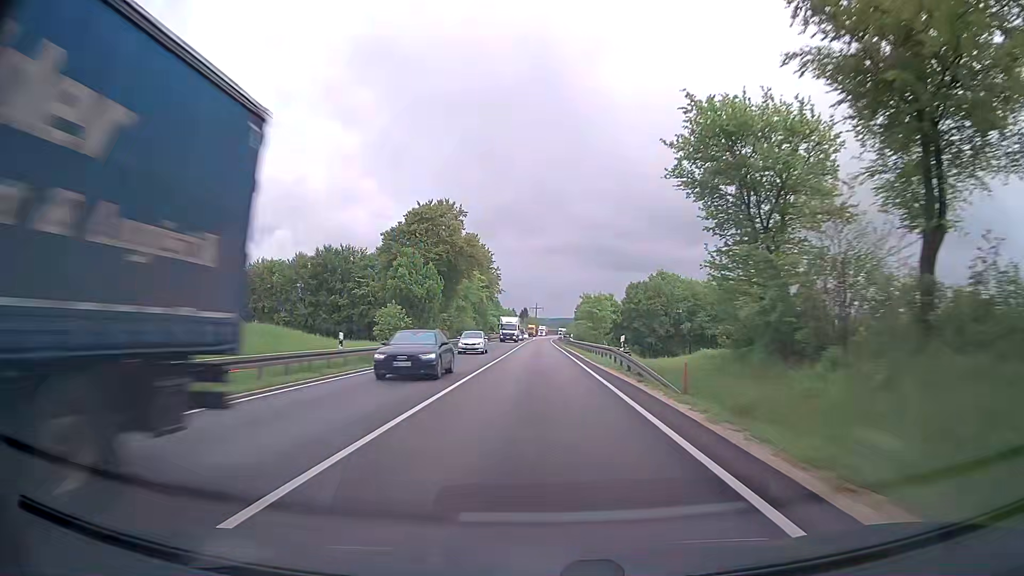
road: trunk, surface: asphalt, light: Day
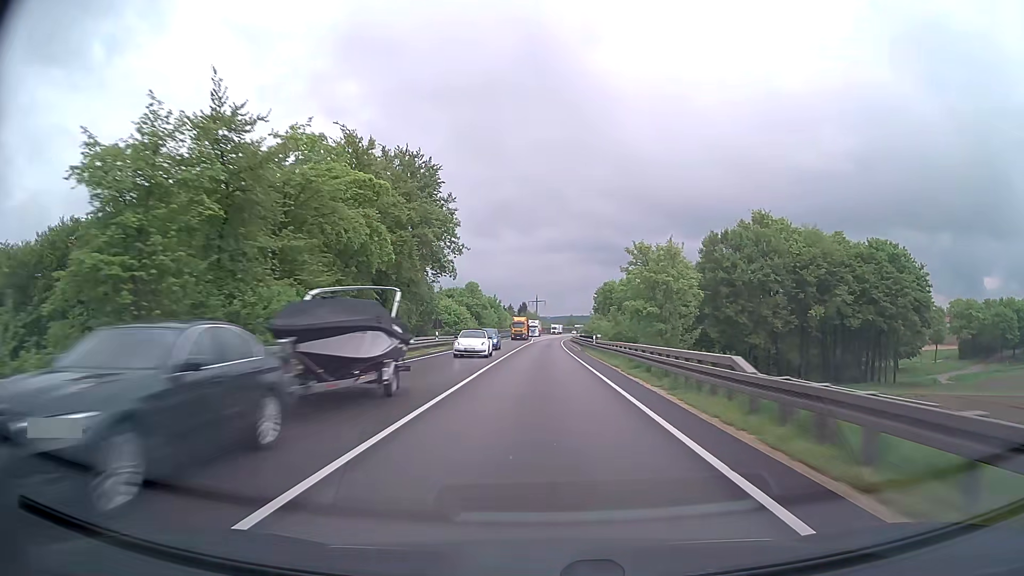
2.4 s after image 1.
(-0.3, +64.1) m; 0°
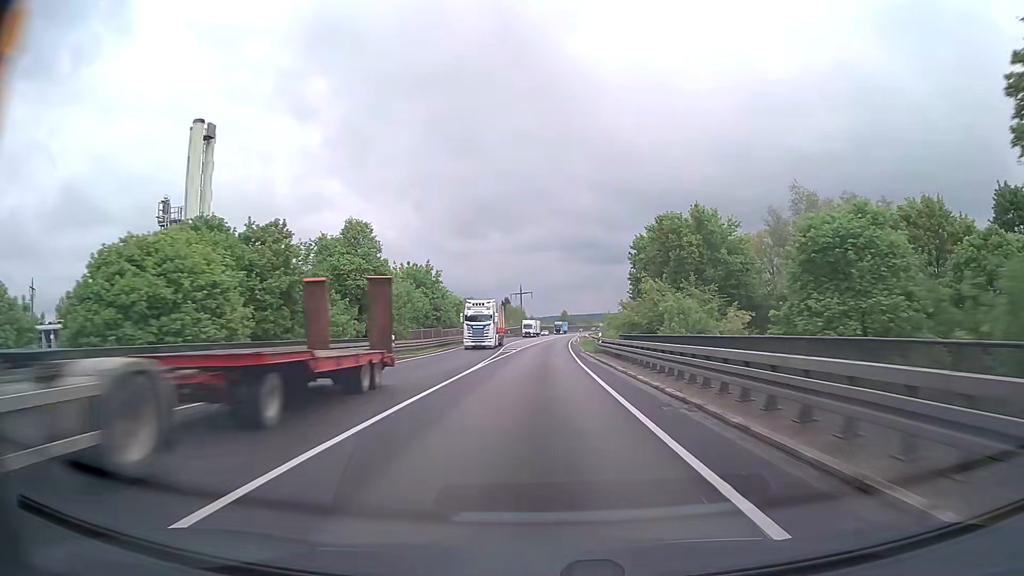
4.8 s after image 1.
(+0.5, +64.0) m; +1°
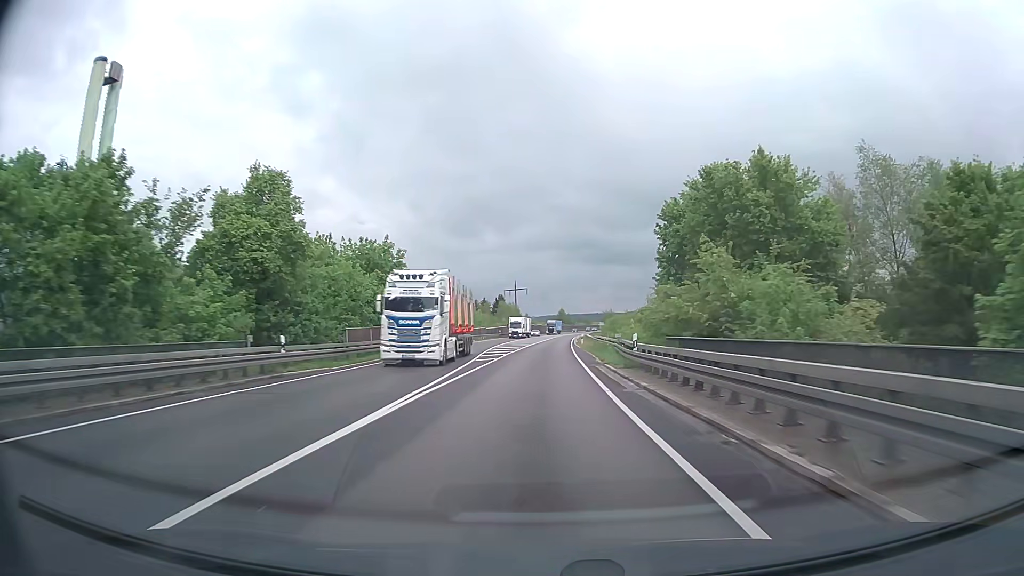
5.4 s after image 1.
(0.0, +16.0) m; 0°
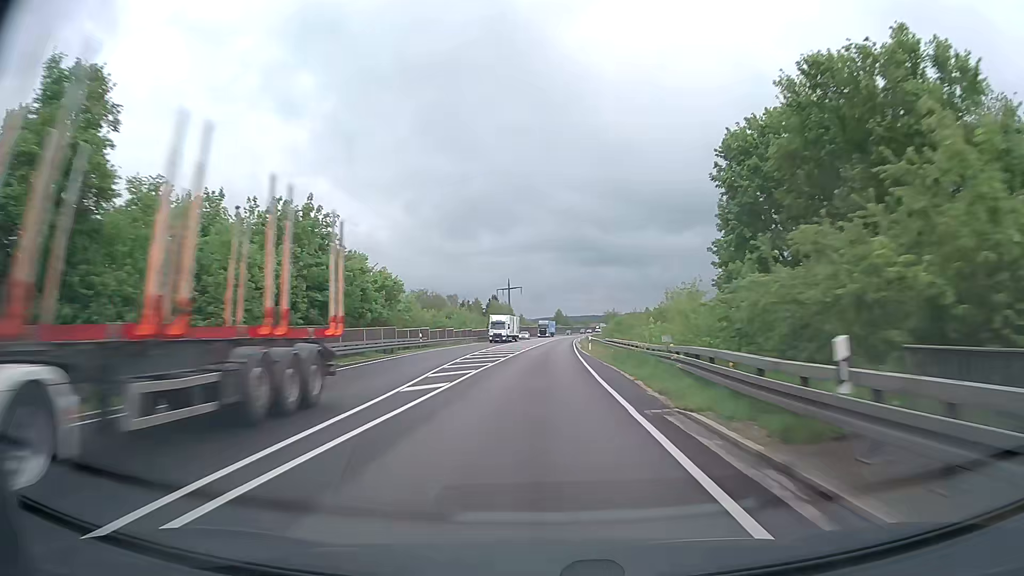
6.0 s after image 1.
(0.0, +16.0) m; 0°
